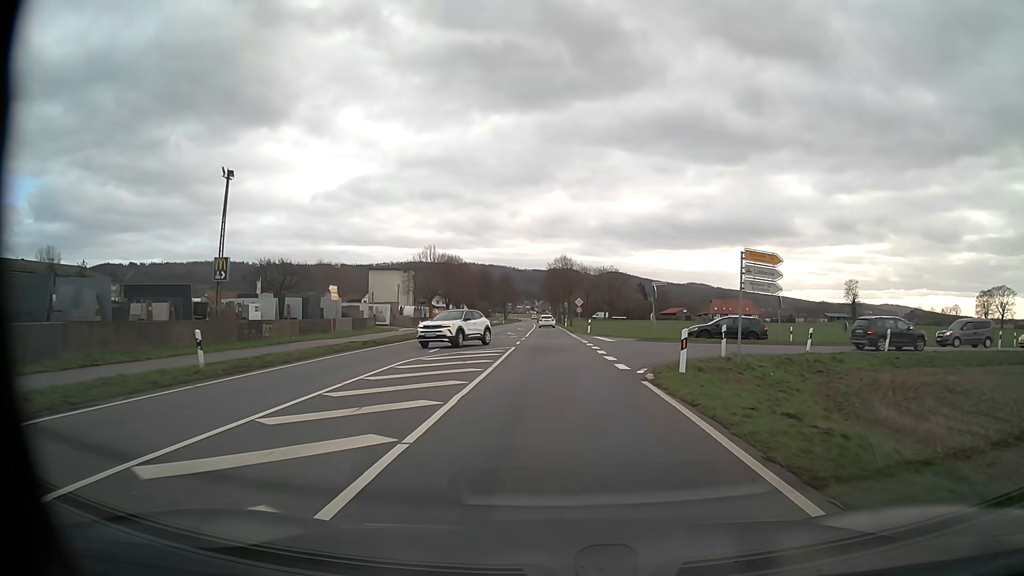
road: tertiary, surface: asphalt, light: Day
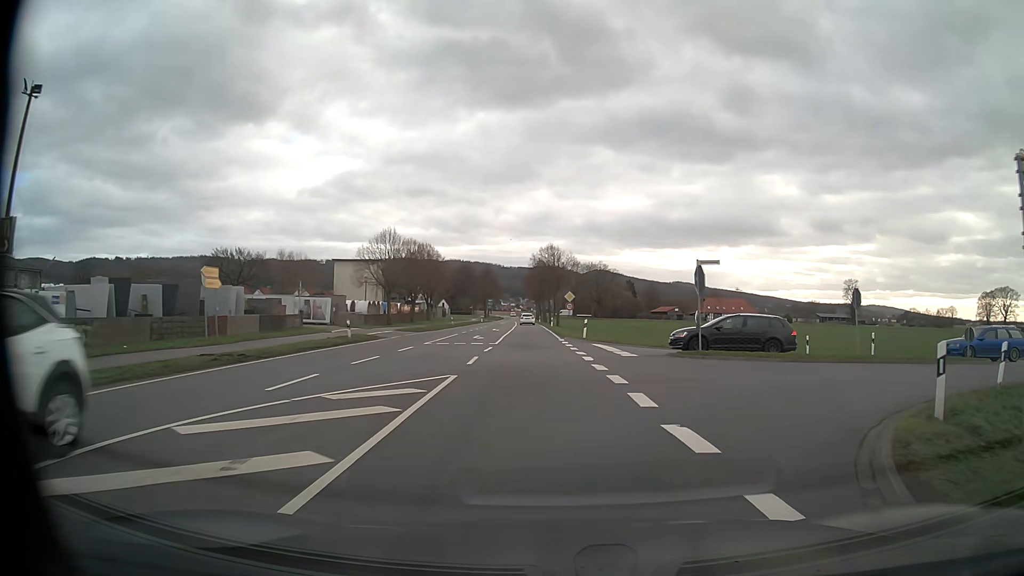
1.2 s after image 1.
(0.0, +13.0) m; +1°
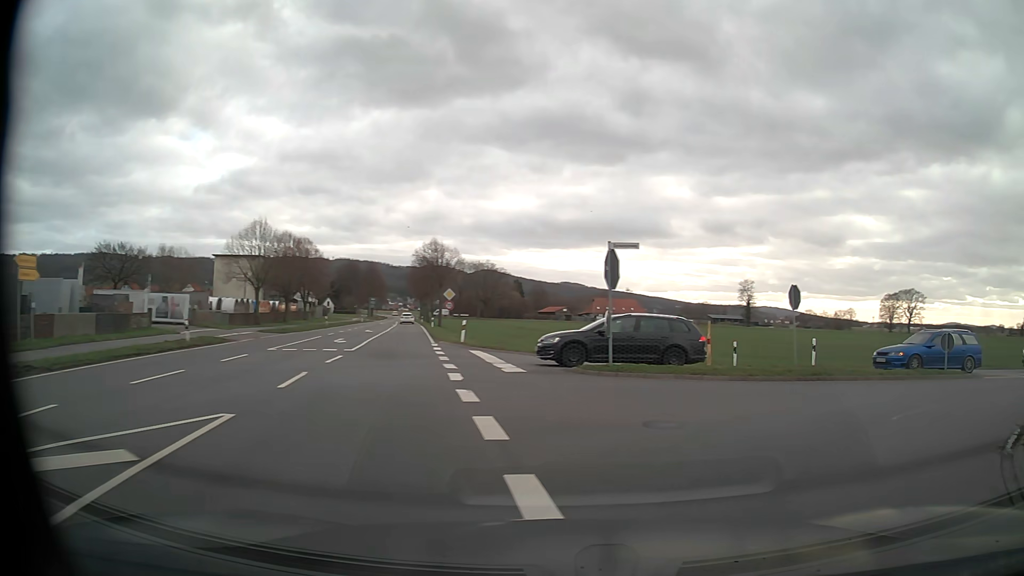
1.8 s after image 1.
(+0.3, +5.3) m; +9°
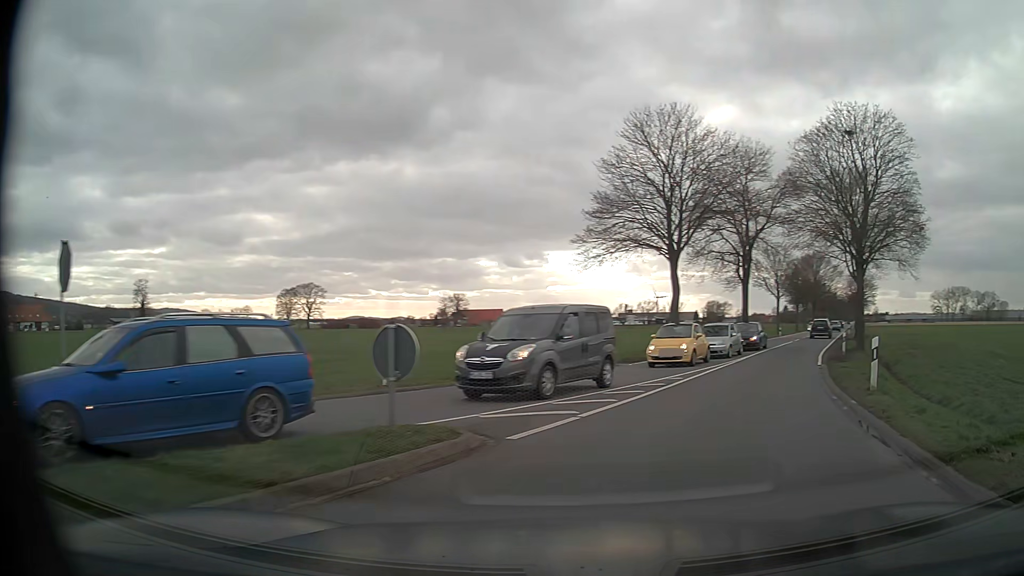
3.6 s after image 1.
(+5.9, +12.2) m; +51°
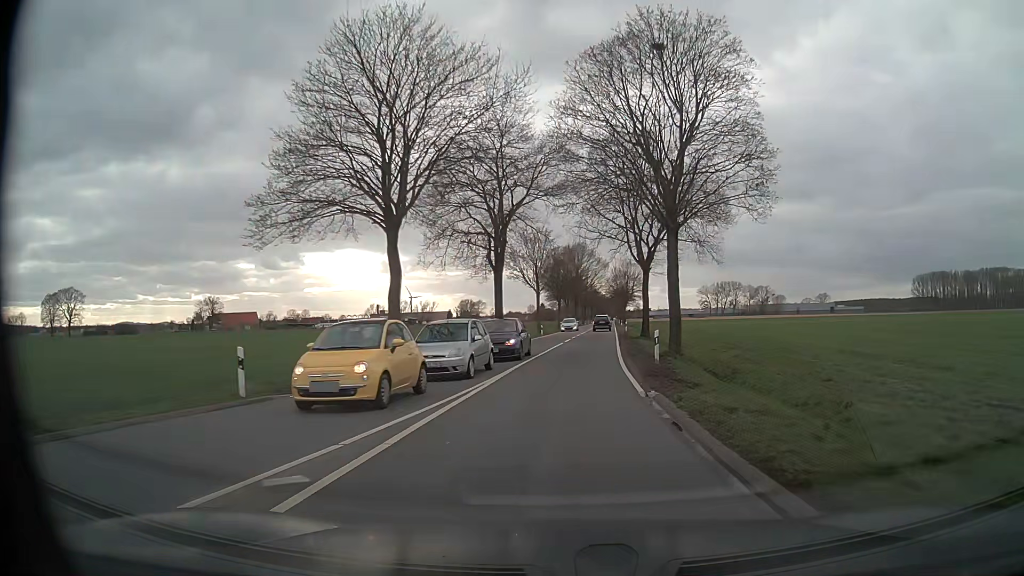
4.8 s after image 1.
(+2.9, +11.7) m; +22°
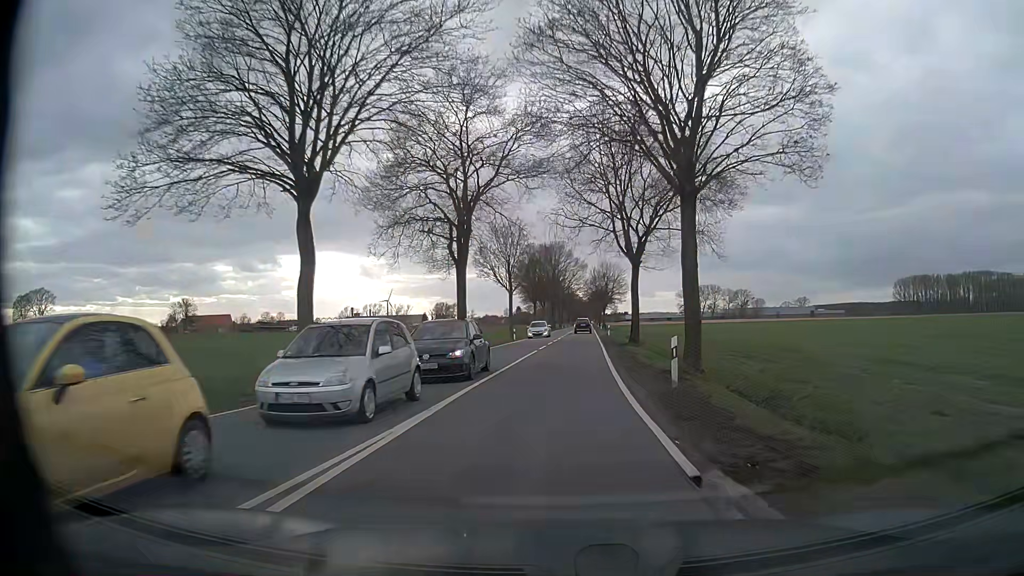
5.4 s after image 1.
(+0.2, +7.3) m; +2°
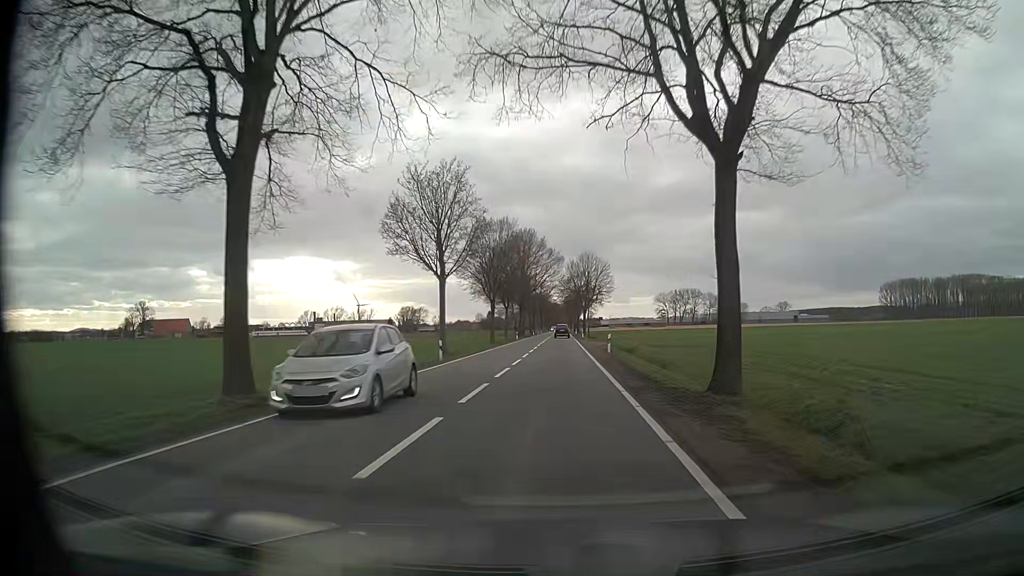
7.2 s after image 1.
(+0.7, +26.8) m; +2°
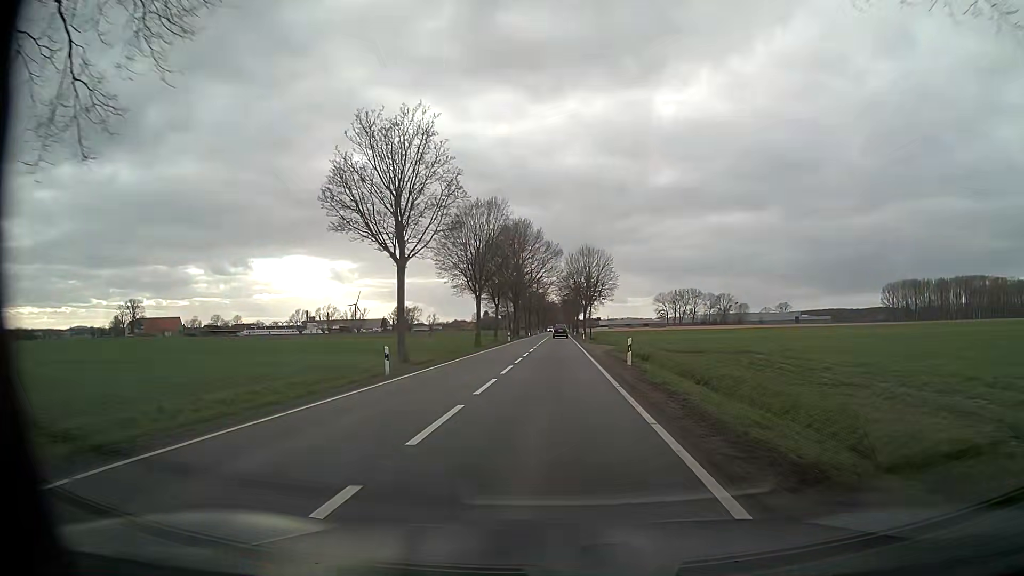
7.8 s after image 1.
(0.0, +10.4) m; 0°
(0, +10) (0, +20) (0, +30) (0, +40) (0, +50) (0, +60) (0, +70) (0, +80) (0, +90) (0, +100) m
